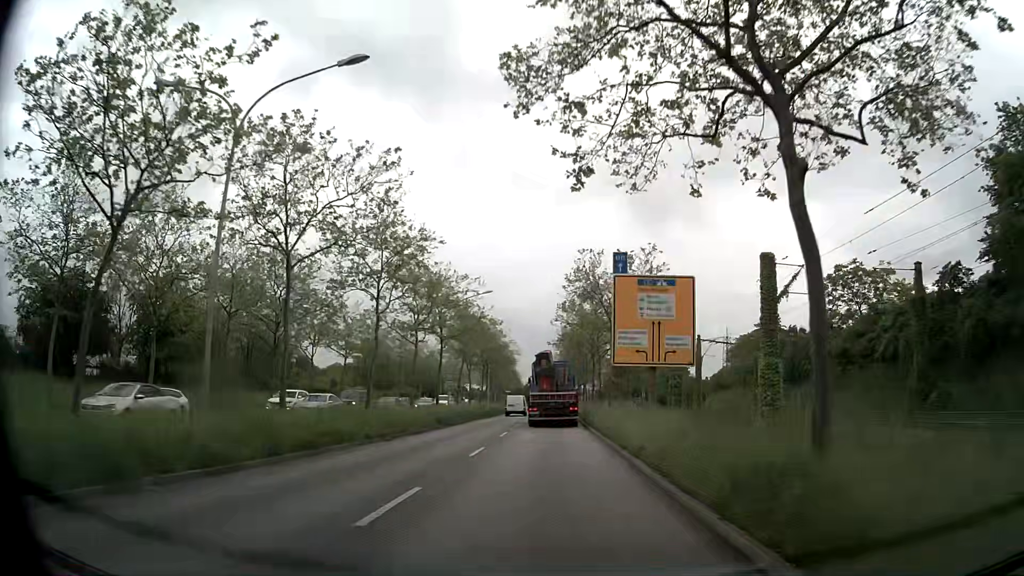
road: primary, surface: asphalt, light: Day
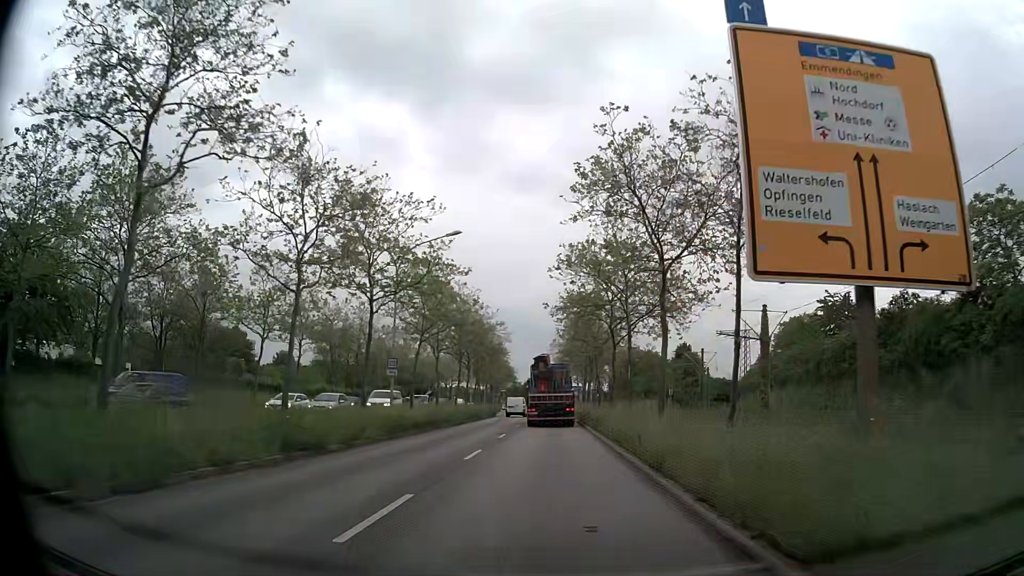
(0.0, +18.9) m; 0°
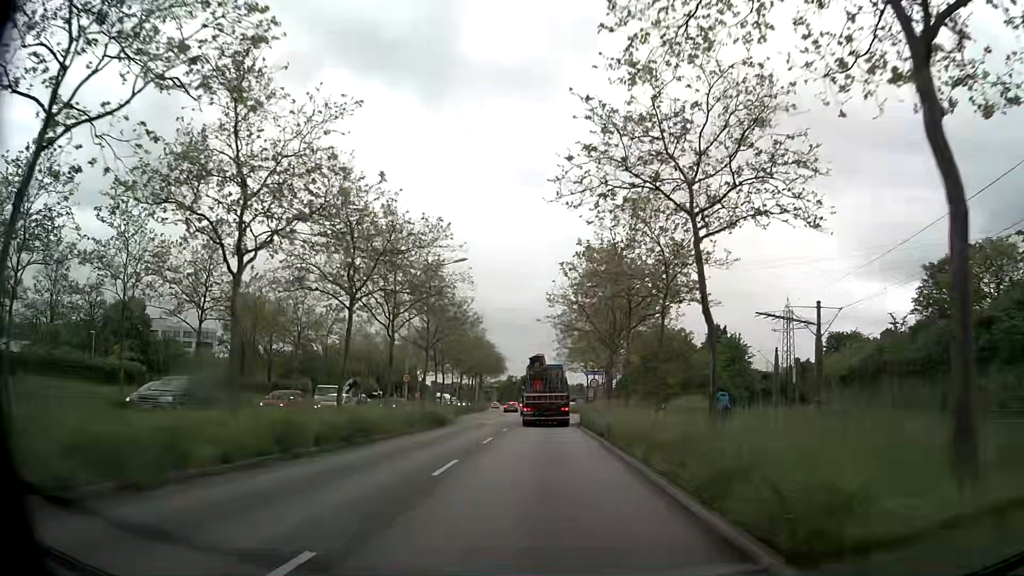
(0.0, +32.1) m; 0°
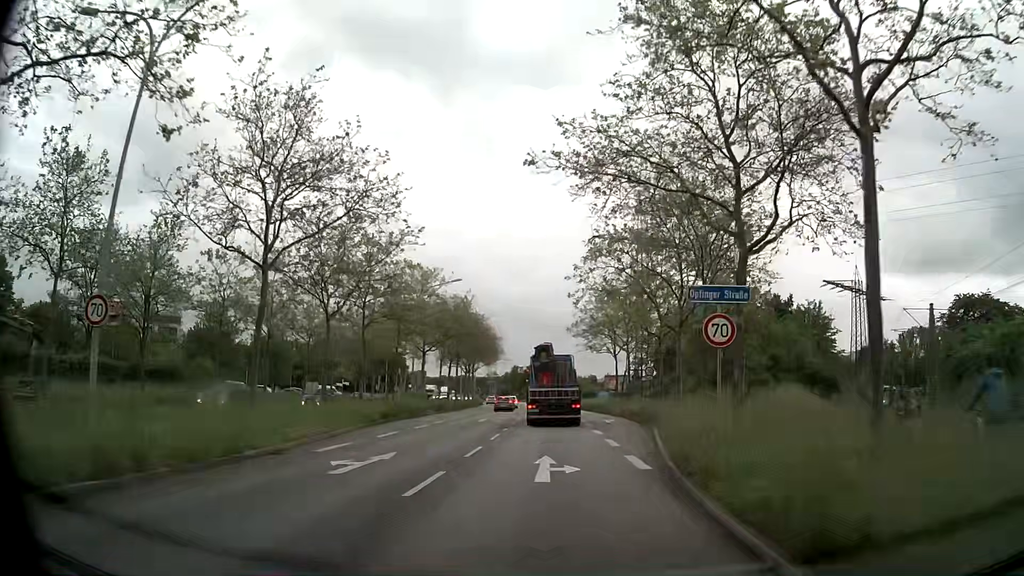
(-0.1, +29.7) m; -1°
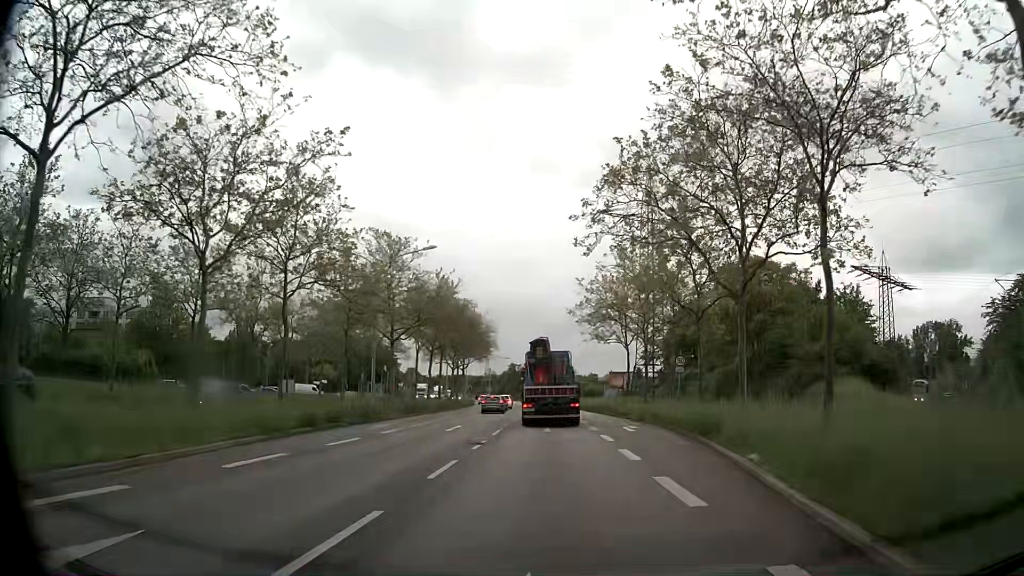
(+0.1, +10.6) m; +1°
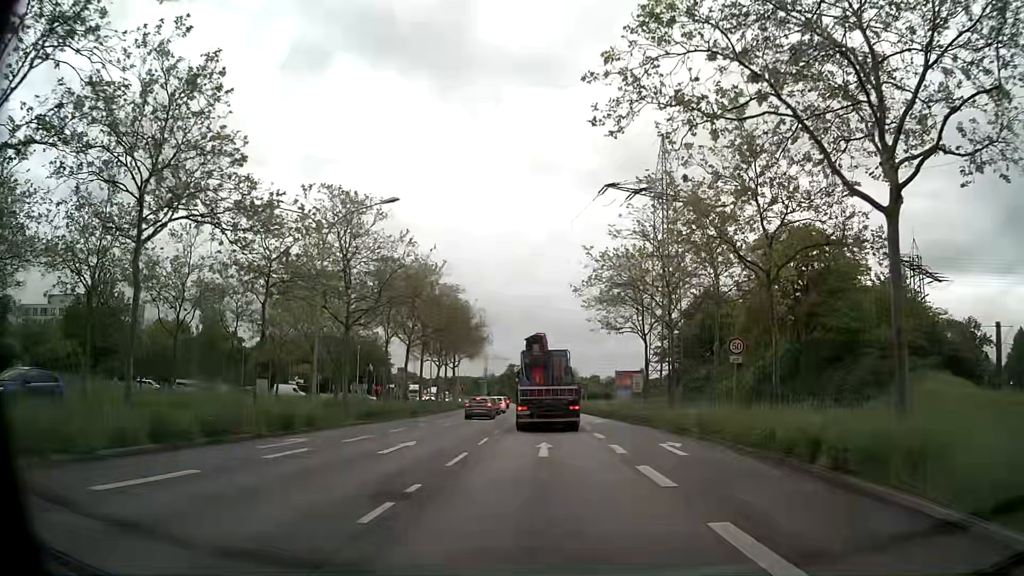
(-0.1, +9.8) m; 0°
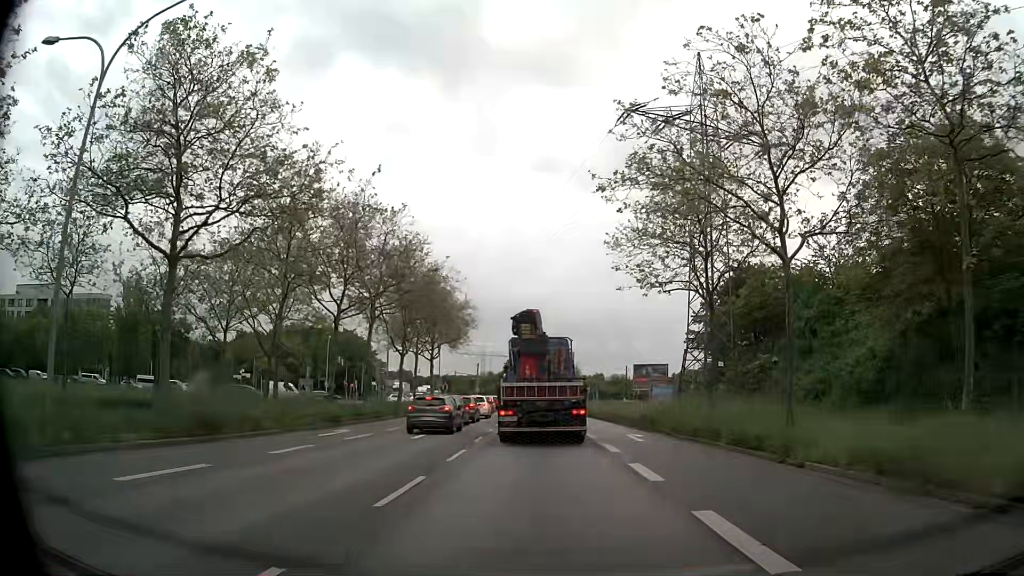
(-0.2, +17.1) m; -1°
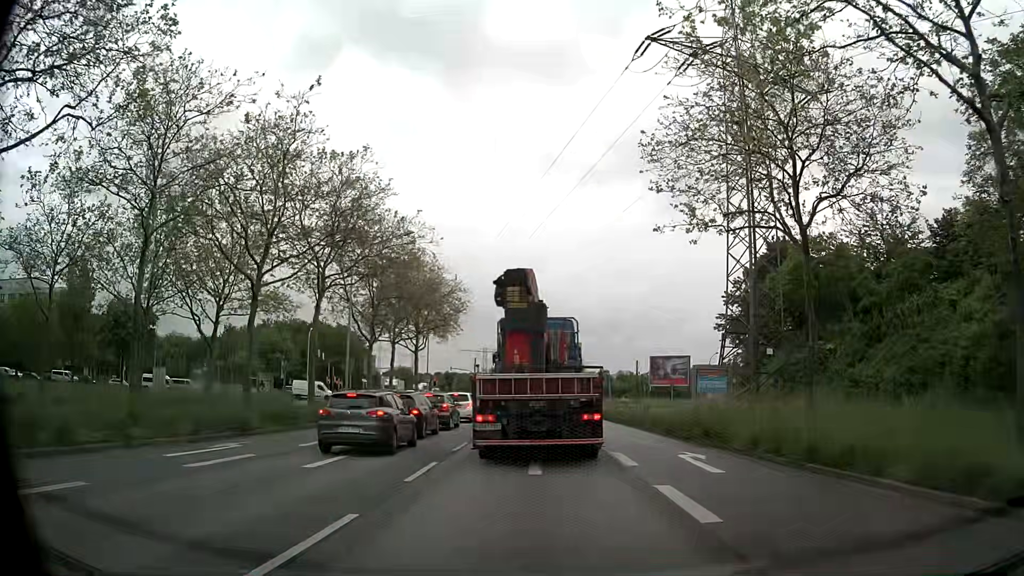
(+0.1, +9.6) m; 0°
